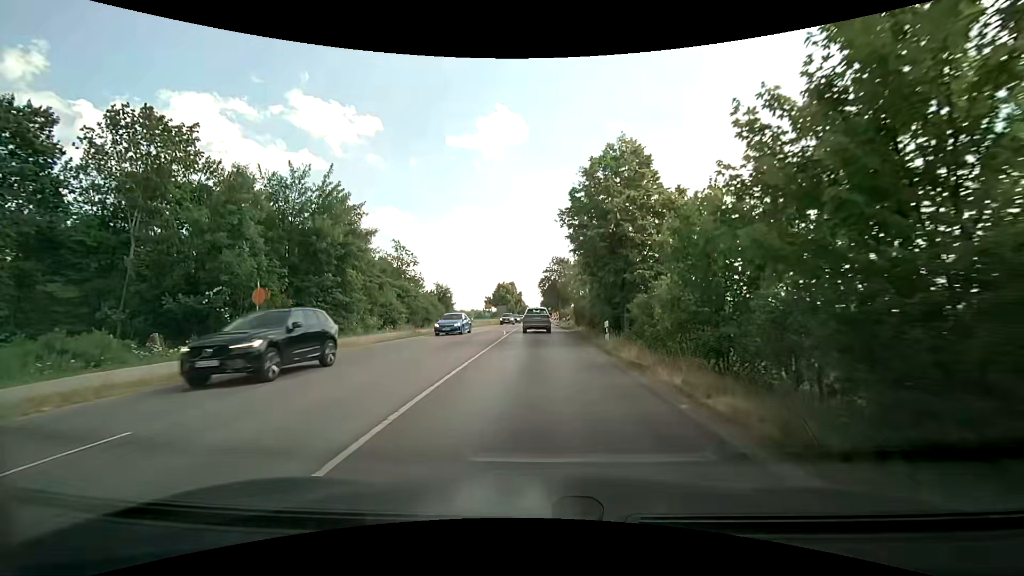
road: secondary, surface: asphalt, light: Day
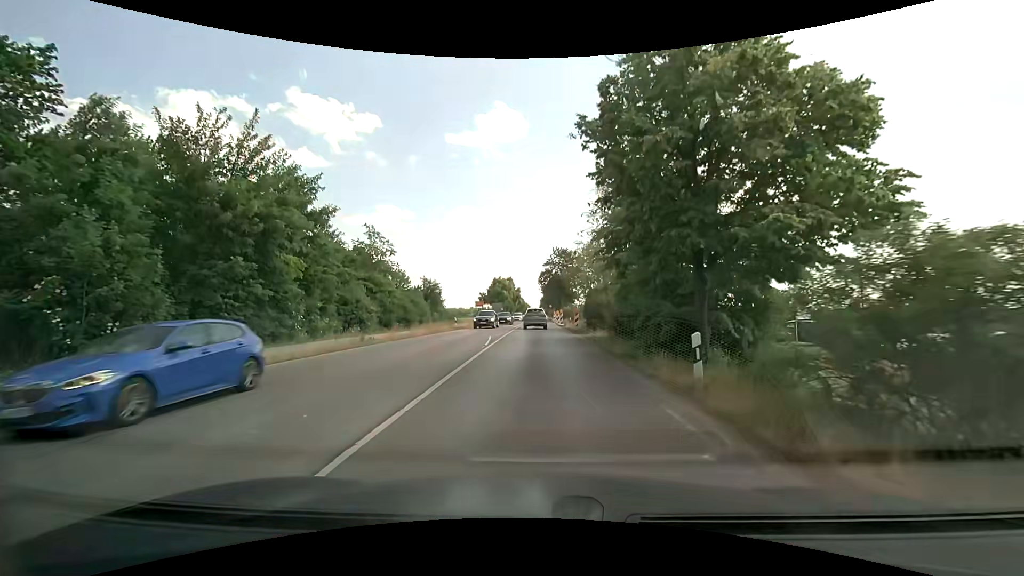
(0.0, +10.5) m; 0°
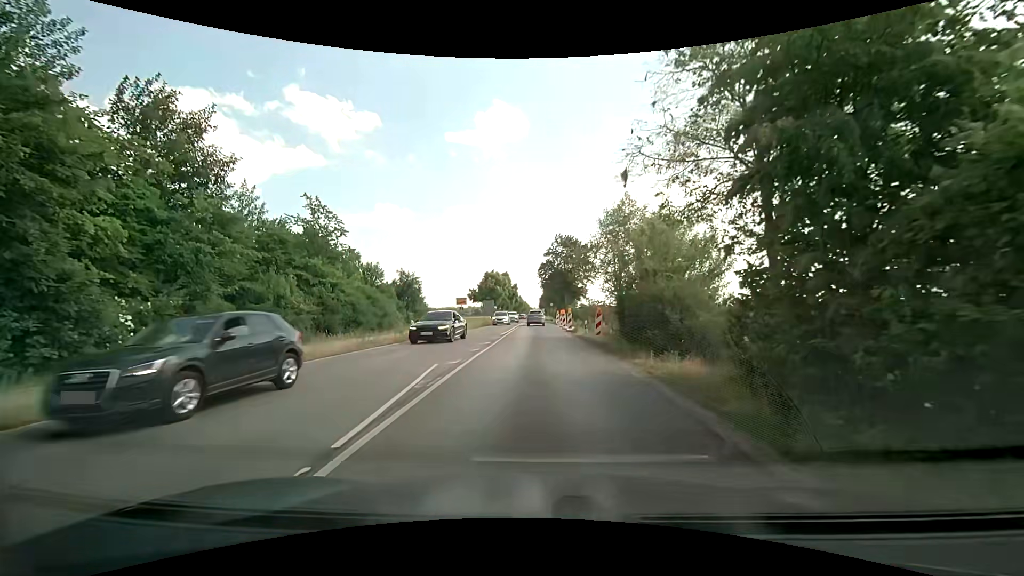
(-0.1, +14.1) m; -1°
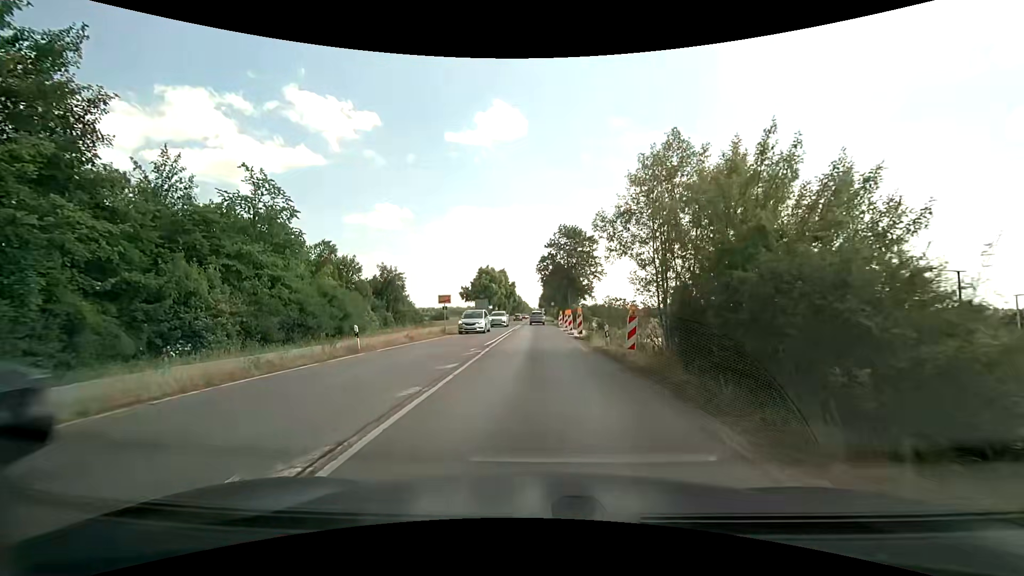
(+0.1, +8.6) m; +1°
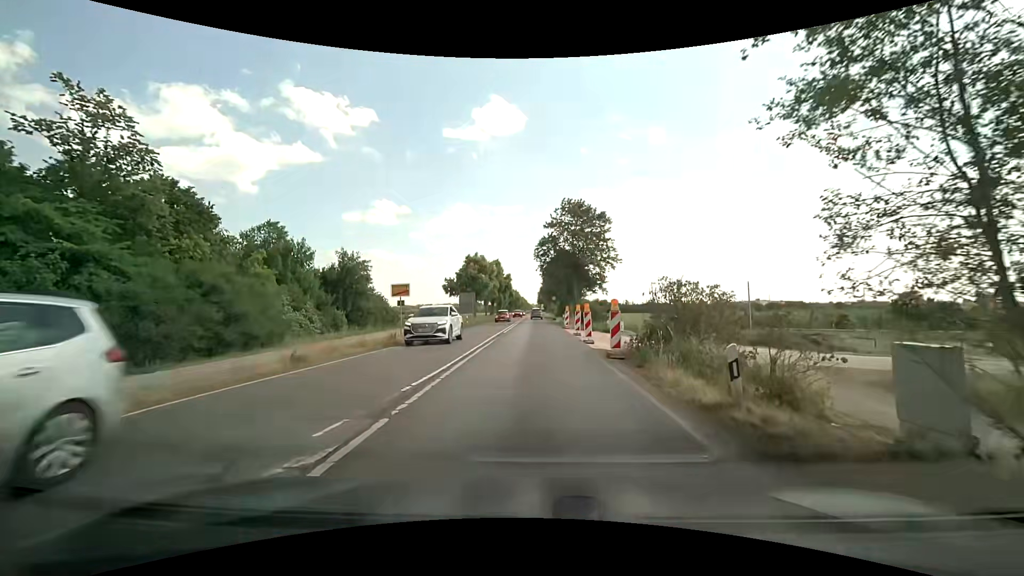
(0.0, +12.6) m; 0°
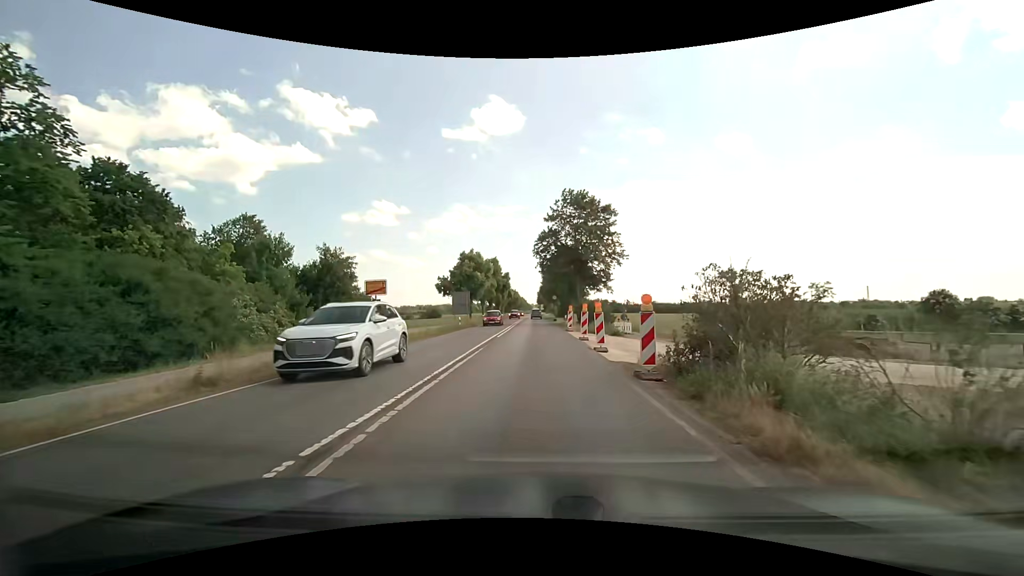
(0.0, +4.2) m; 0°
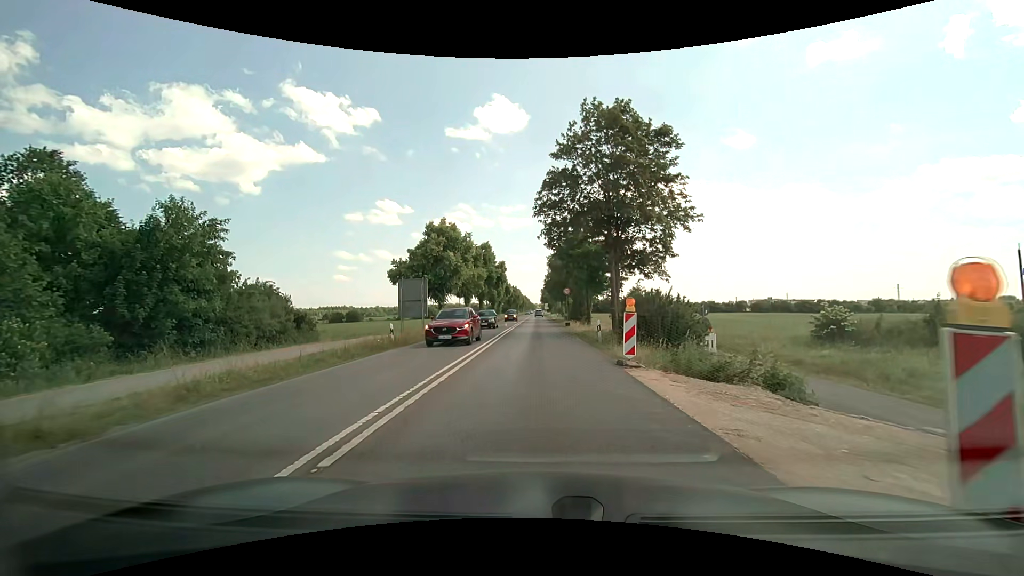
(0.0, +20.5) m; 0°
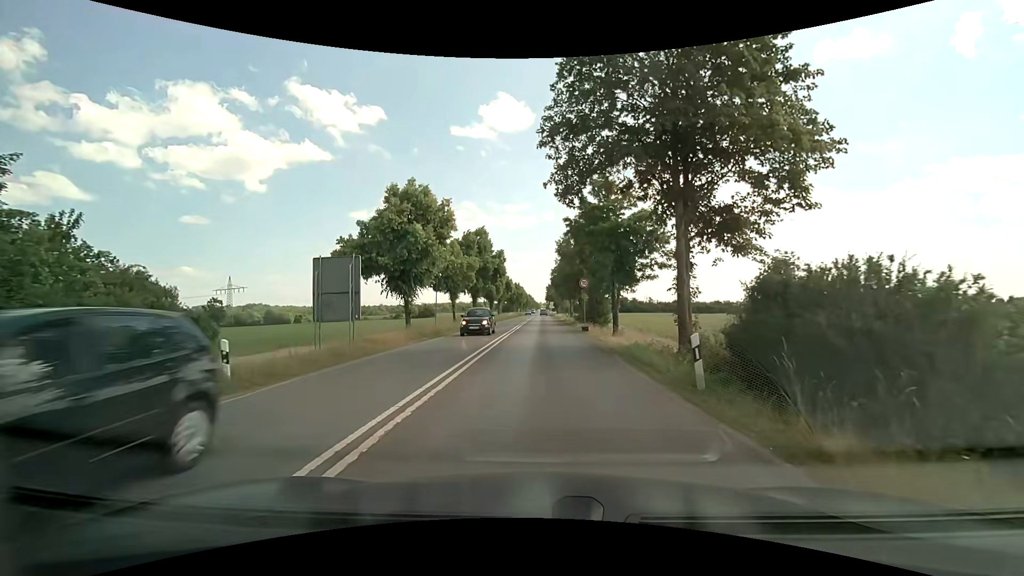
(-0.1, +12.1) m; -1°
